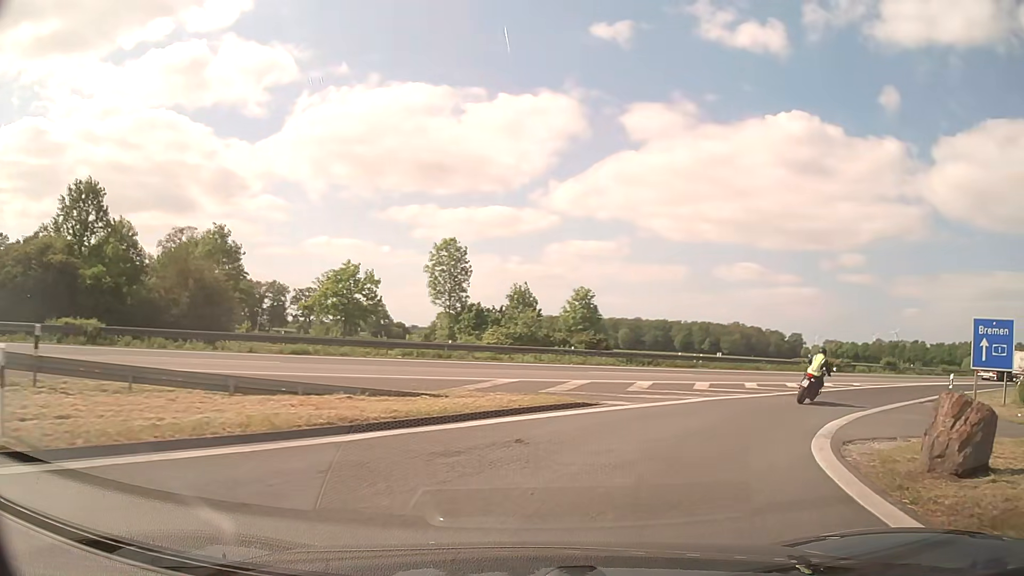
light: Day
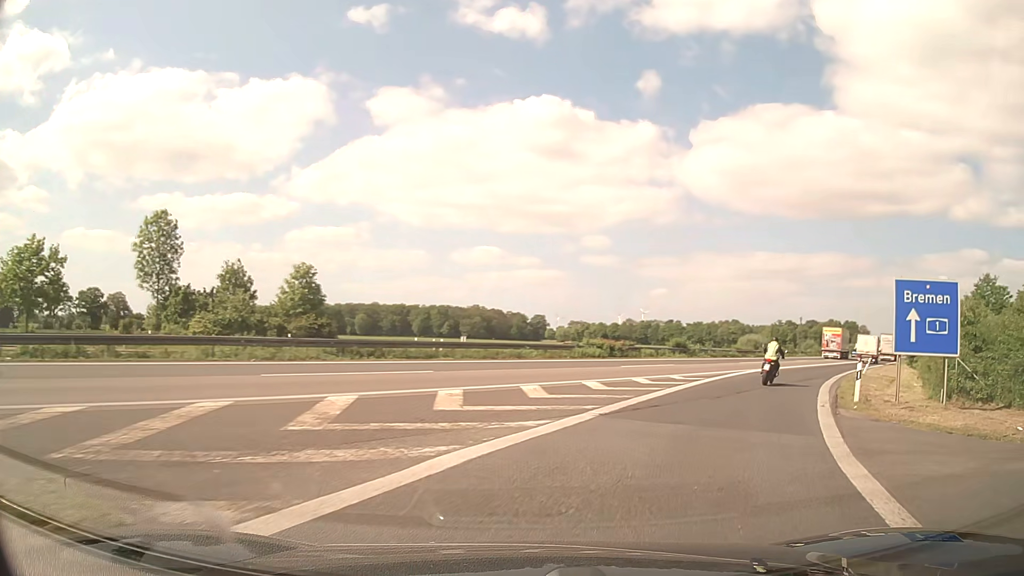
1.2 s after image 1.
(+2.1, +10.8) m; +23°
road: motorway_link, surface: asphalt
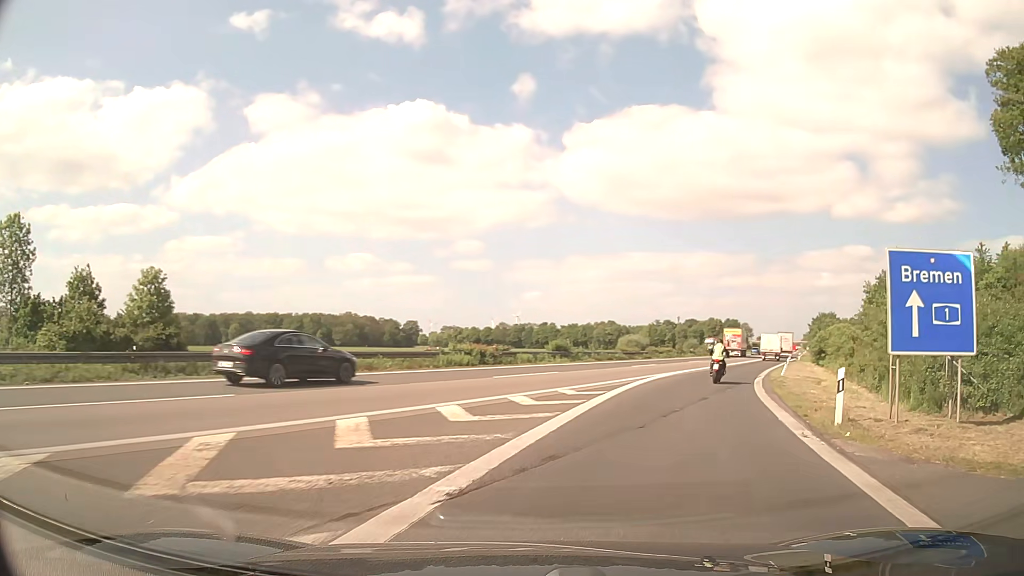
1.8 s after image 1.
(+0.6, +6.0) m; +11°
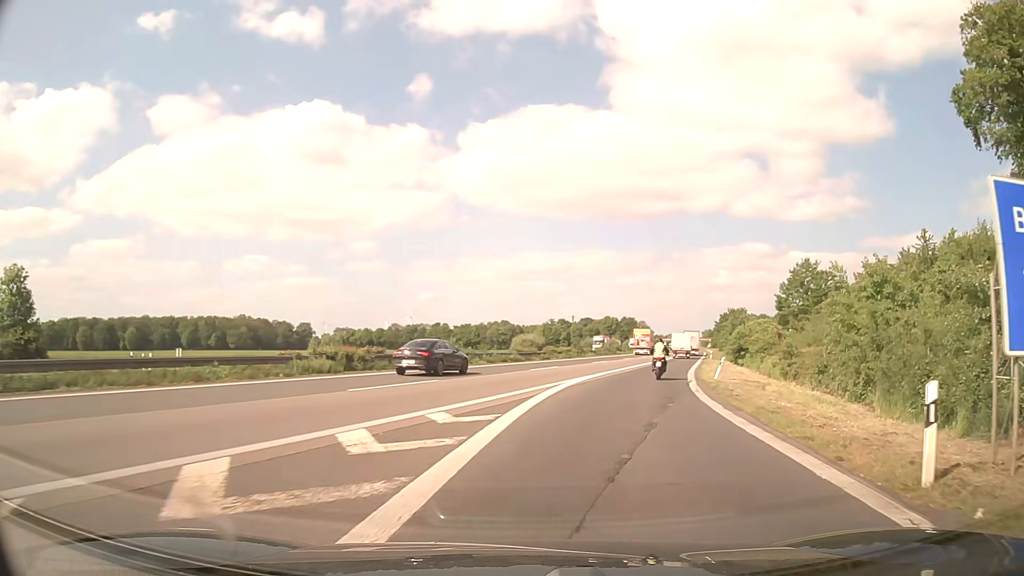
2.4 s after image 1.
(+0.5, +6.5) m; +8°
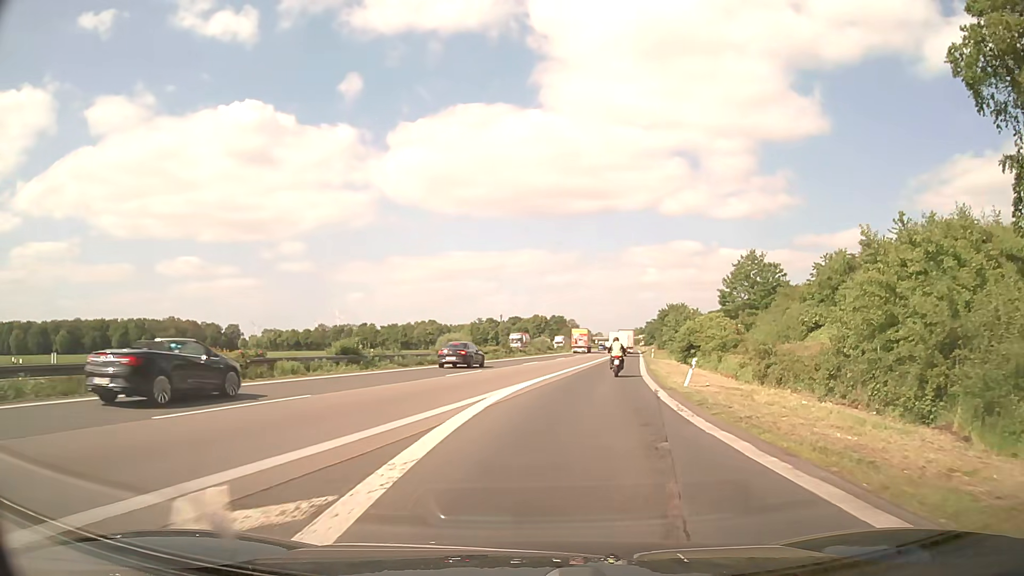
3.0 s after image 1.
(+0.5, +7.0) m; +6°
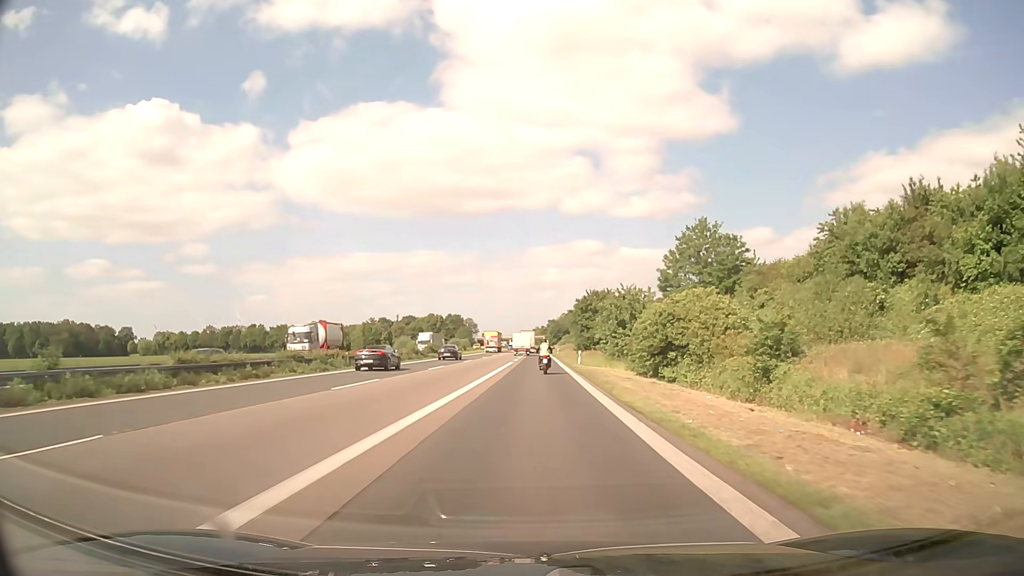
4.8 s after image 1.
(+2.4, +25.5) m; +8°
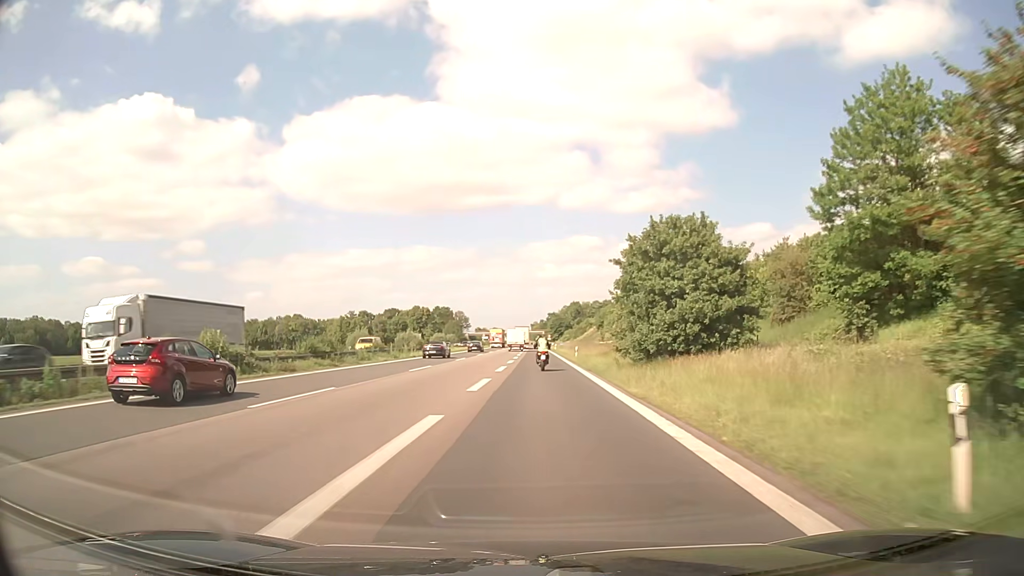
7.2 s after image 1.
(+0.3, +44.4) m; 0°
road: motorway
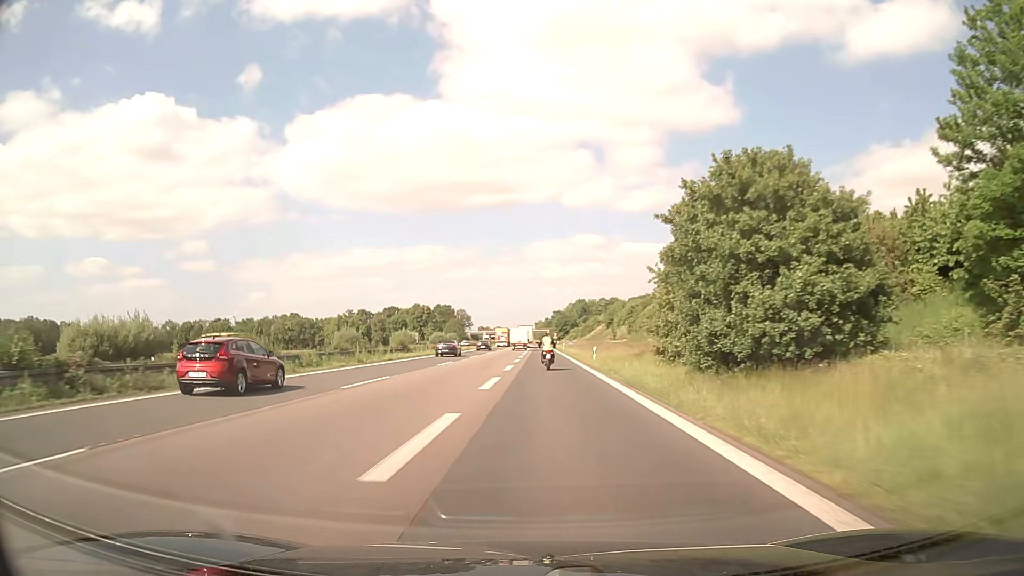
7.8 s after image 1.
(0.0, +12.2) m; 0°
(0, +10) (0, +20) (0, +30) (0, +40) (-1, +50) (-1, +60) (-1, +70) (-1, +80) (-1, +90) (-1, +100) m
